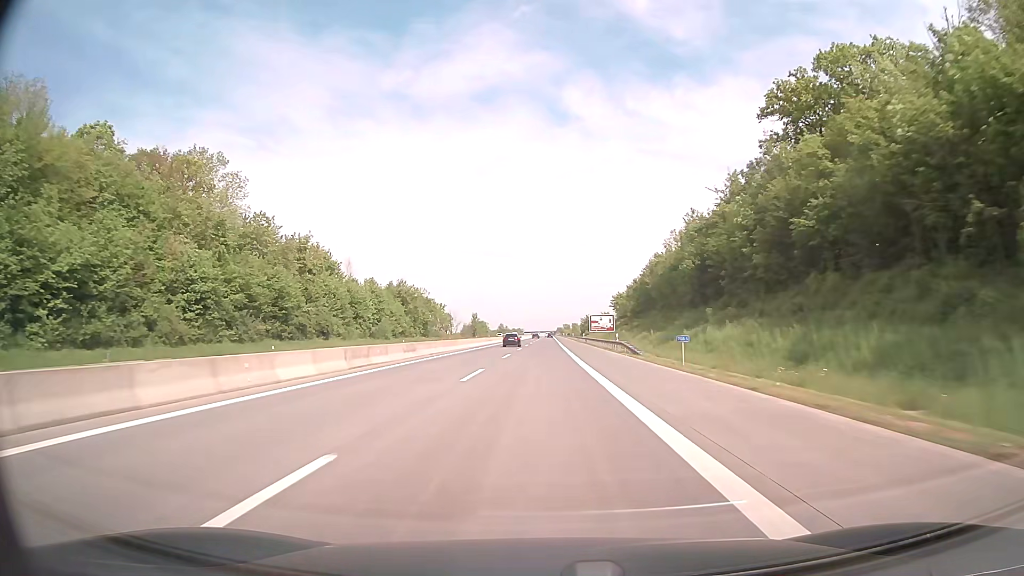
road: motorway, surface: asphalt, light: Day
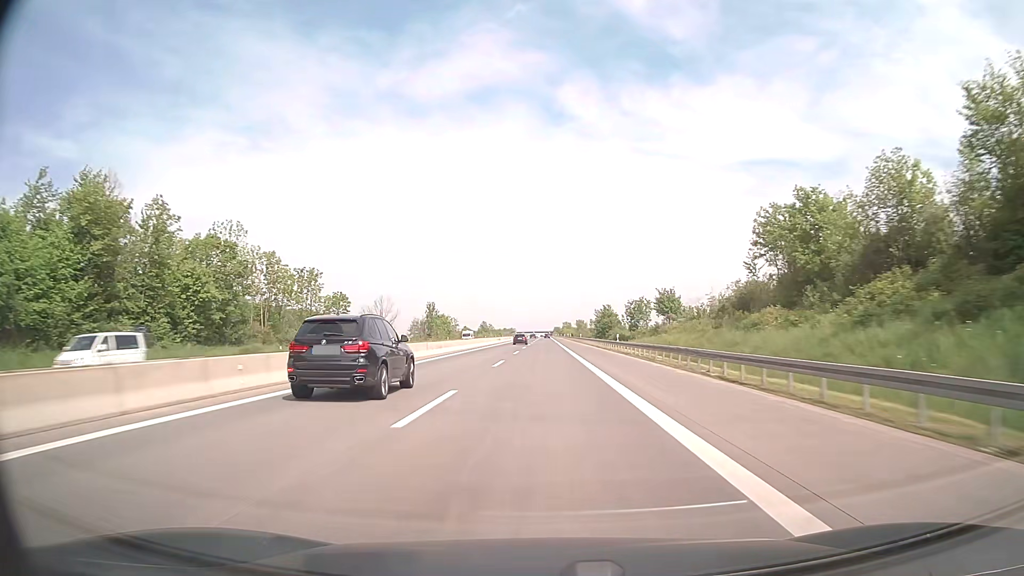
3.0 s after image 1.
(+0.3, +99.0) m; 0°
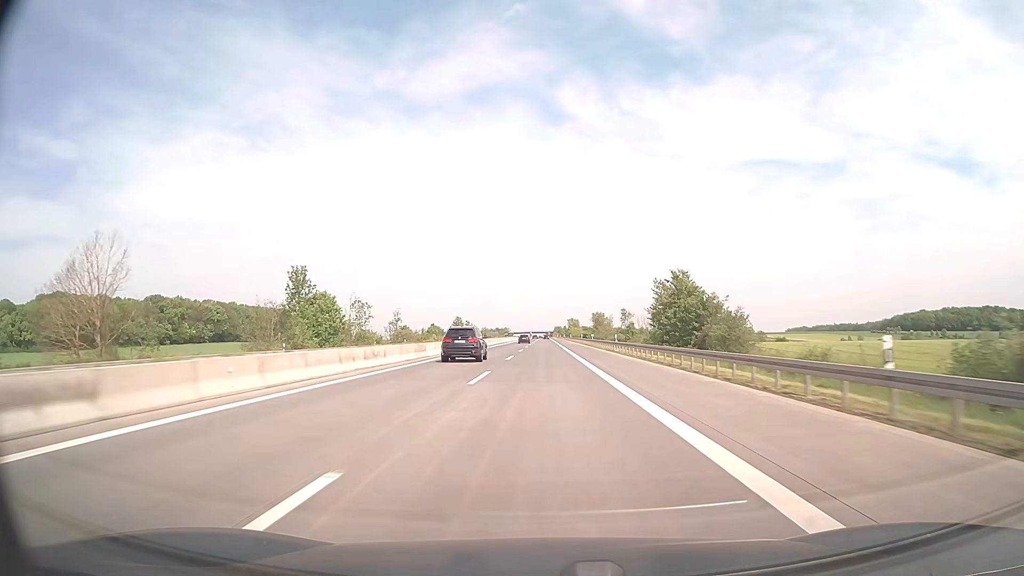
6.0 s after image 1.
(+0.1, +99.0) m; 0°
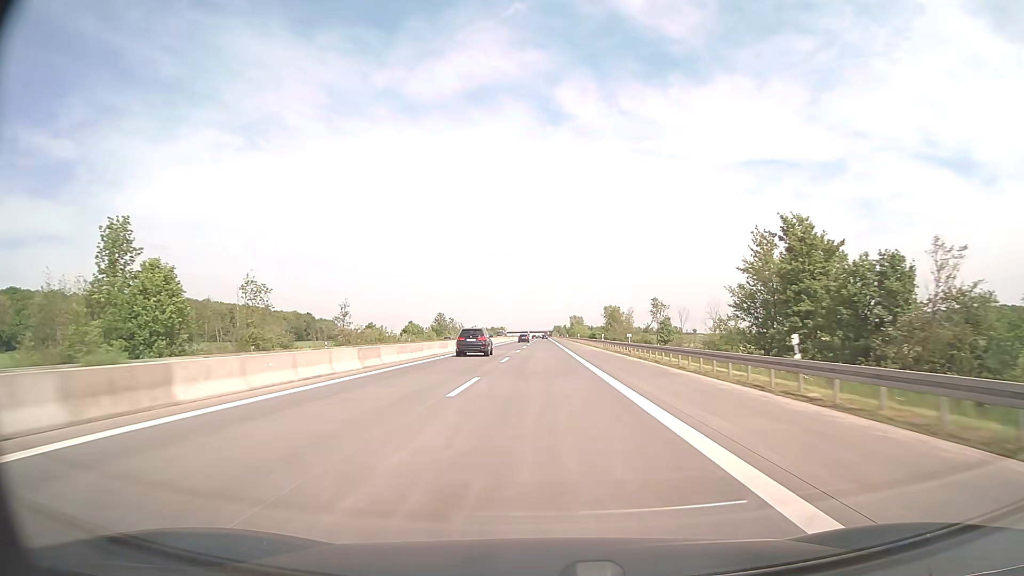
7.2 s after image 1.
(0.0, +39.6) m; 0°
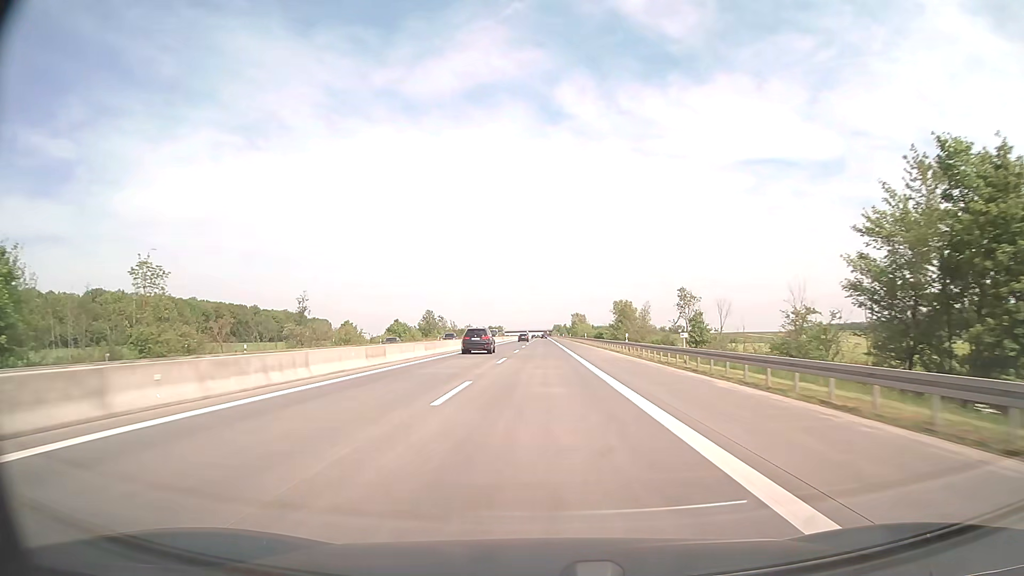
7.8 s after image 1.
(0.0, +19.8) m; 0°
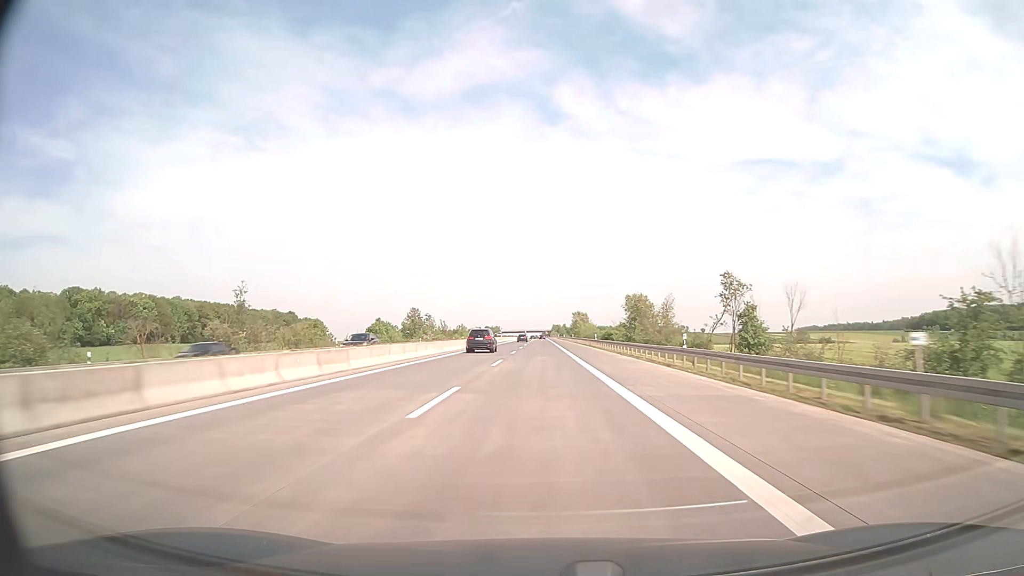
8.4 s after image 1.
(0.0, +19.8) m; 0°
